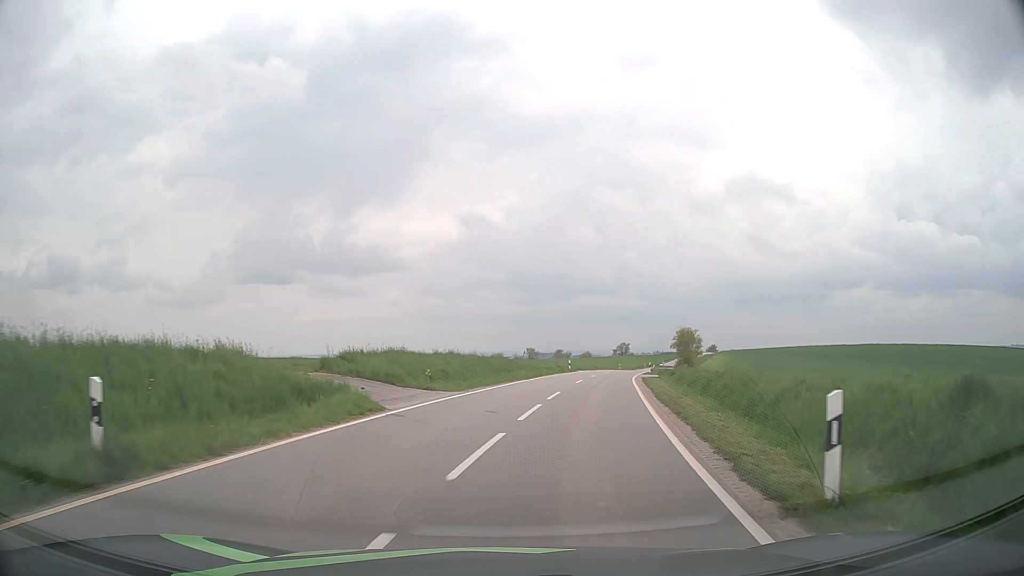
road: tertiary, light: Day
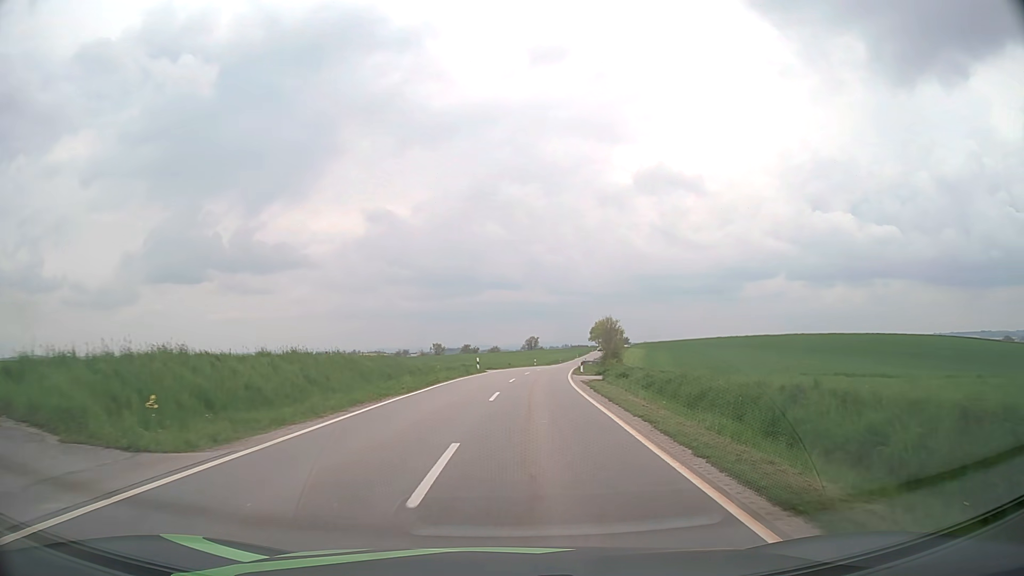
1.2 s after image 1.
(+1.0, +13.2) m; +8°
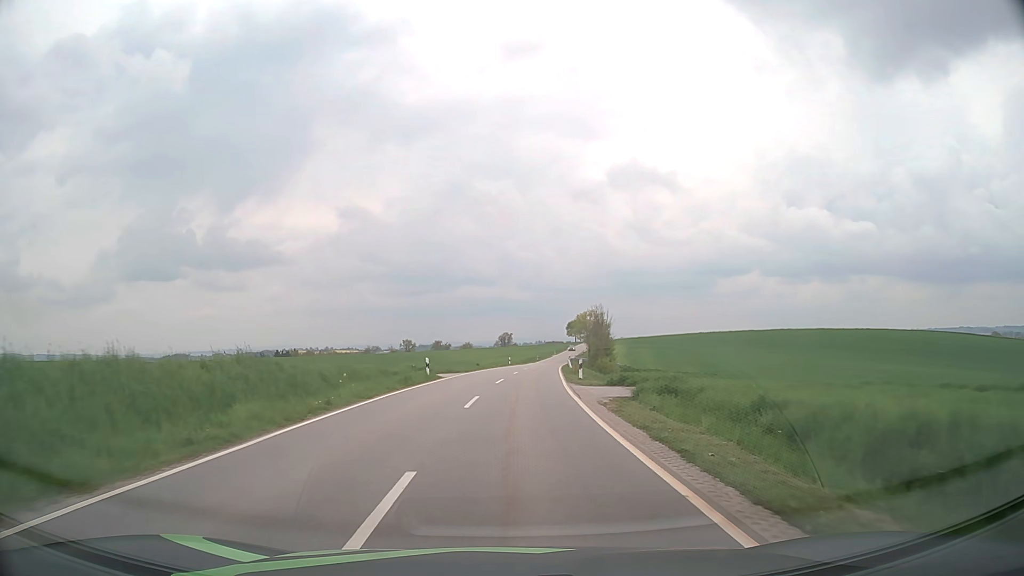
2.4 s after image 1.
(+0.5, +14.9) m; +2°
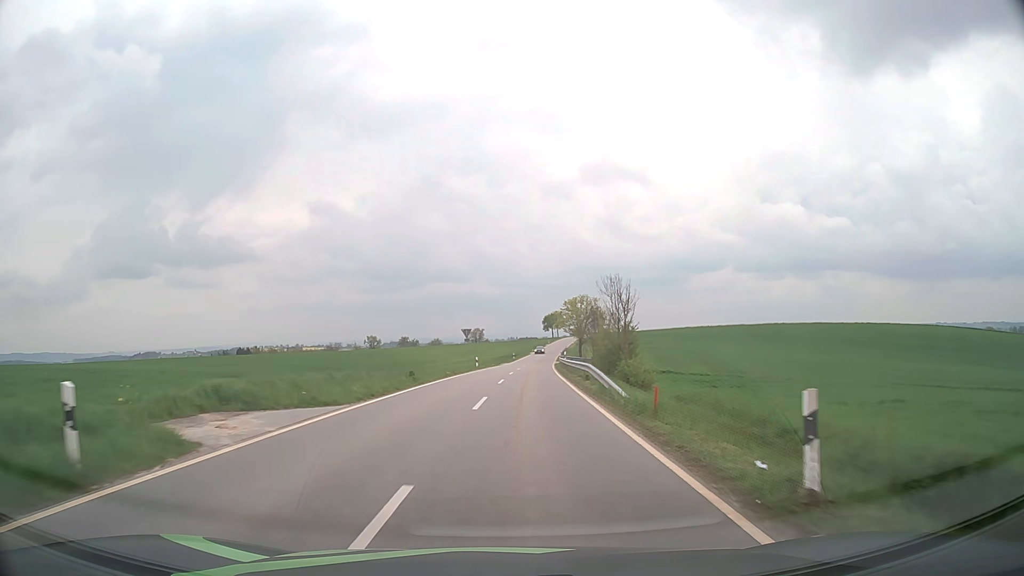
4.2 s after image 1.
(+0.4, +25.5) m; +2°
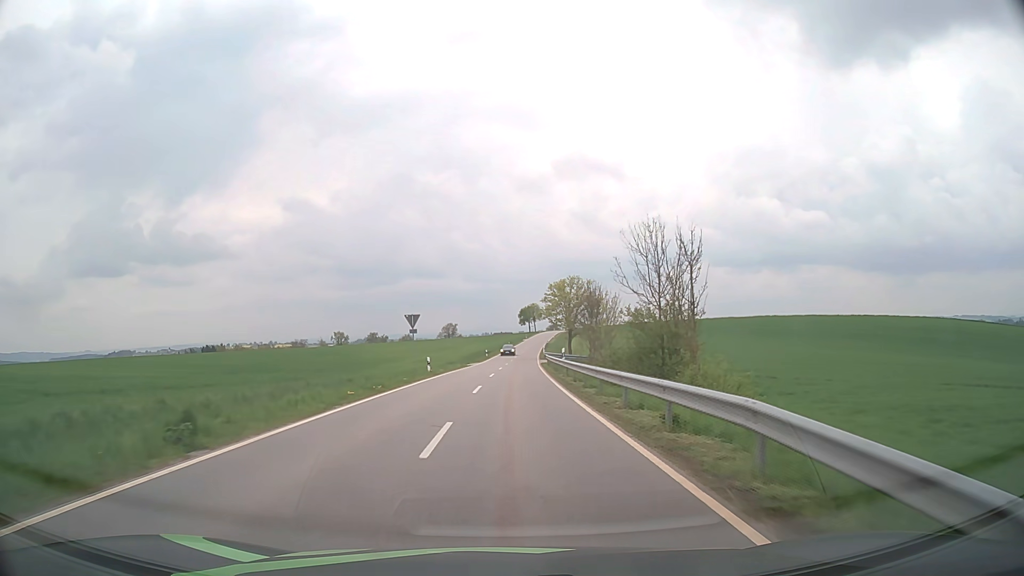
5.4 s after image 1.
(+0.4, +18.8) m; +2°
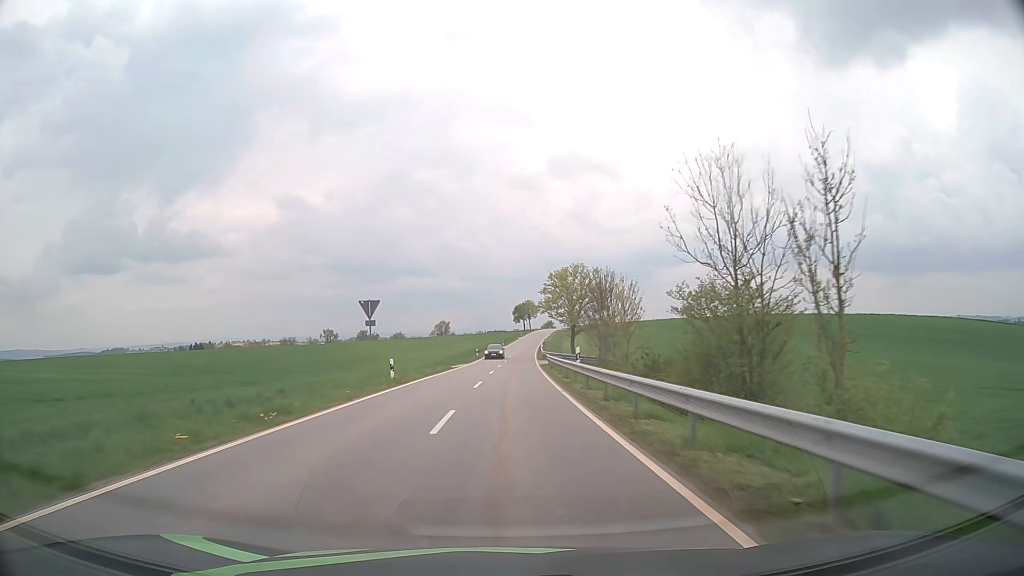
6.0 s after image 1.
(+0.1, +9.9) m; +1°
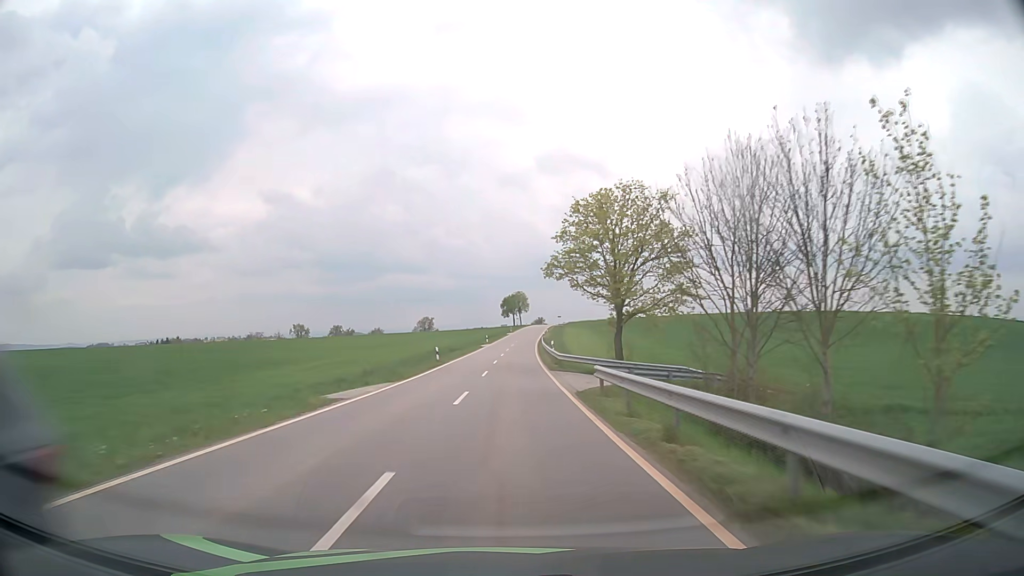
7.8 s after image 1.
(+0.3, +31.8) m; +1°
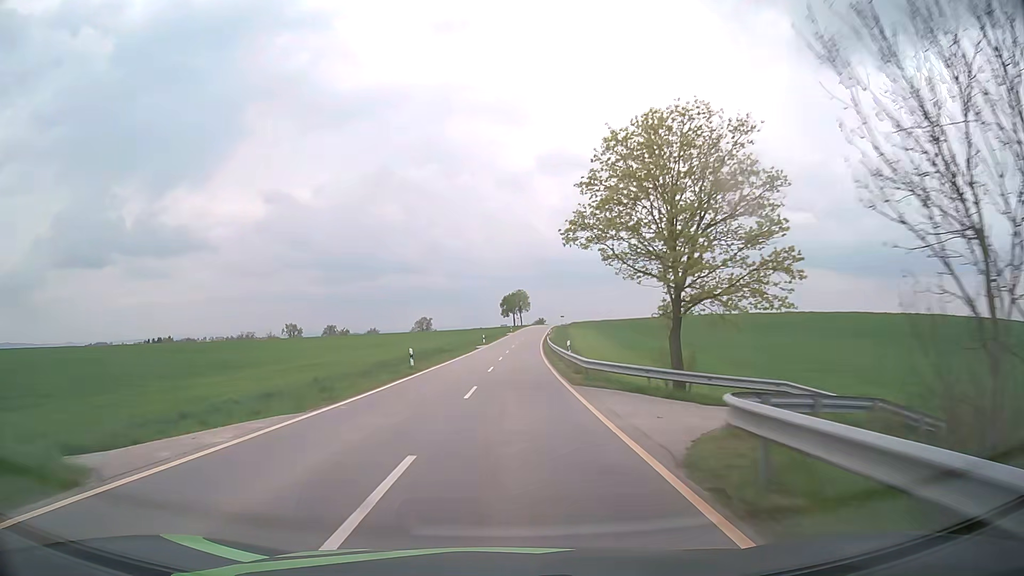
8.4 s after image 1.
(0.0, +11.2) m; 0°
(0, +10) (0, +20) (0, +30) (0, +40) (+1, +50) (+1, +60) (+2, +70) (+2, +80) (+3, +90) (+4, +100) m
